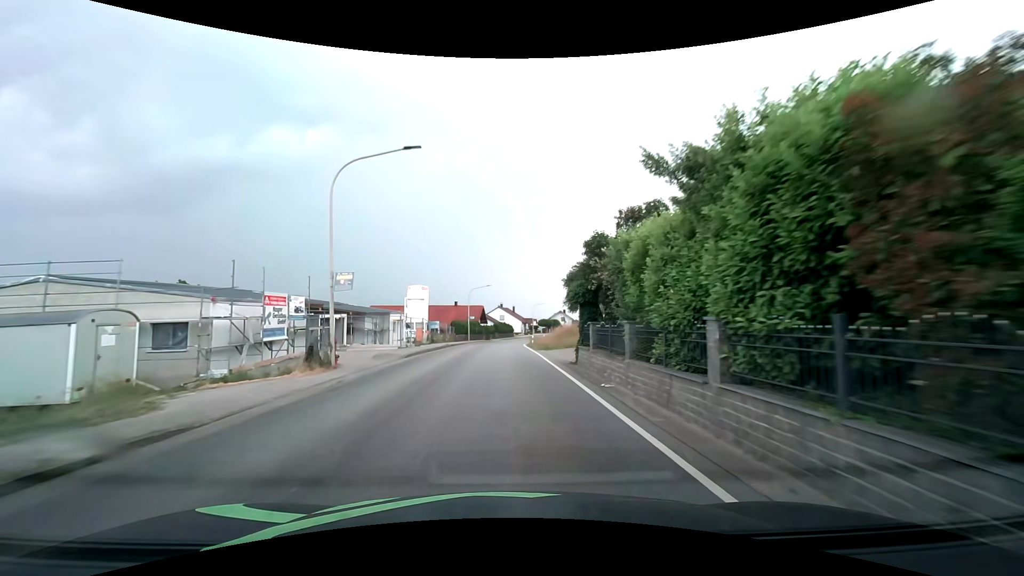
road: secondary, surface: asphalt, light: Day
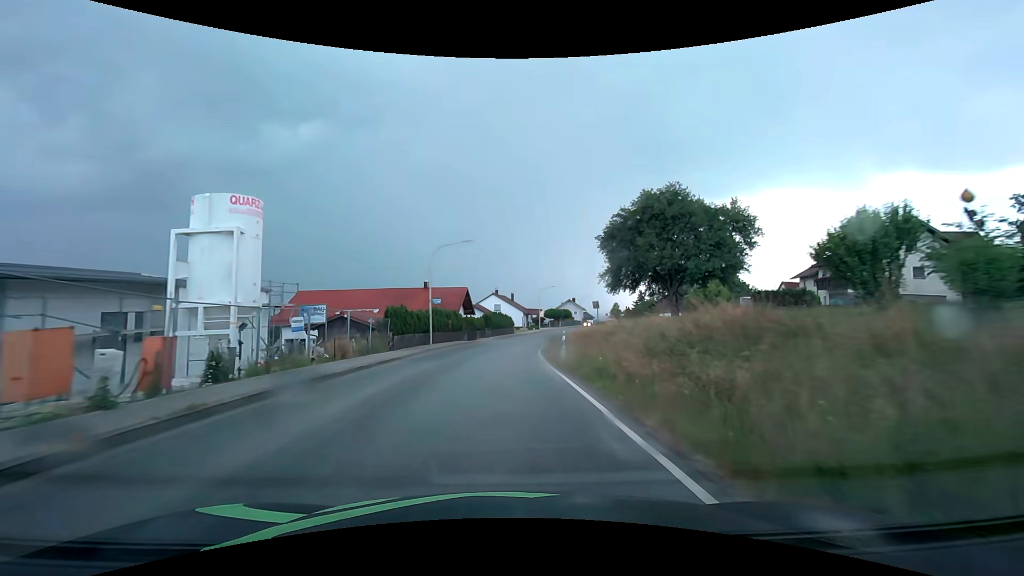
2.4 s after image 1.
(+0.2, +31.3) m; +1°
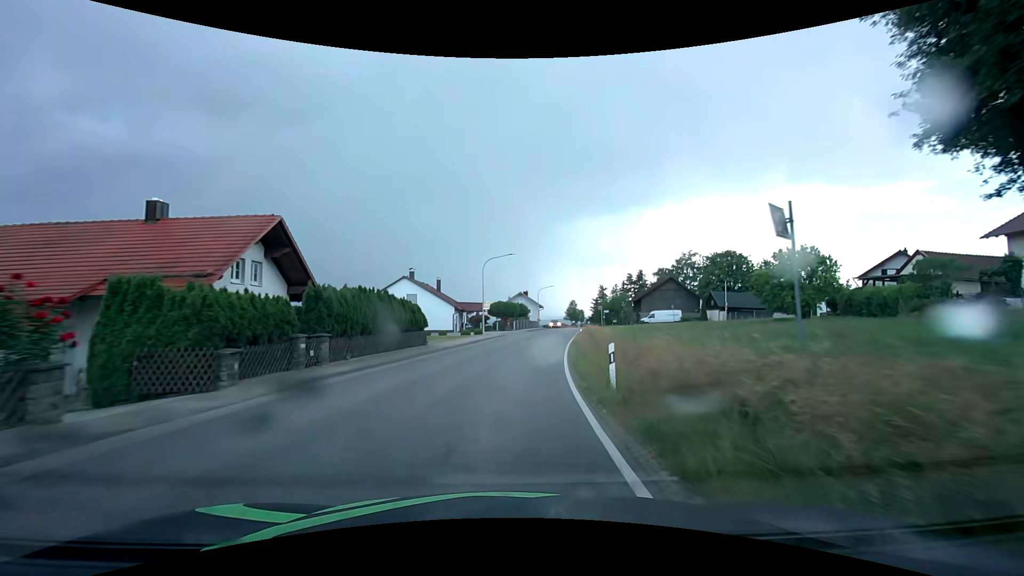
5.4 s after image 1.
(+1.7, +39.0) m; +7°
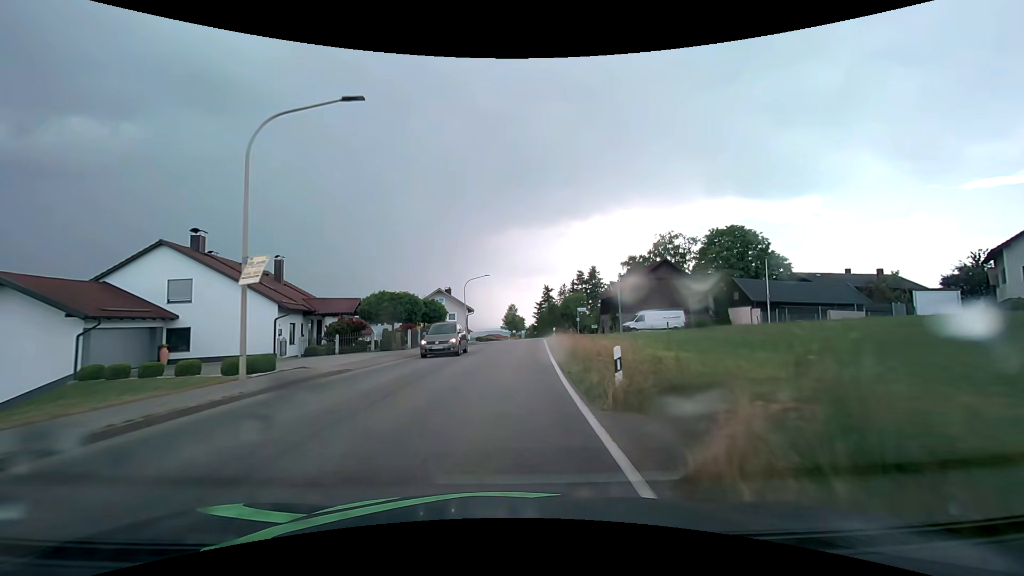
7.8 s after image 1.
(+2.7, +31.7) m; +8°
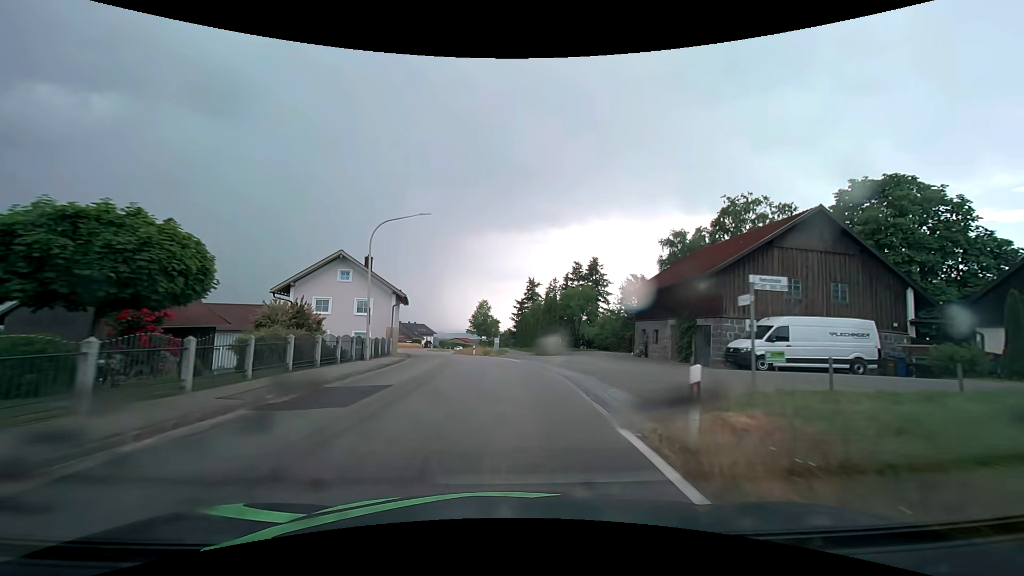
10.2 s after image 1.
(+0.9, +31.7) m; +3°
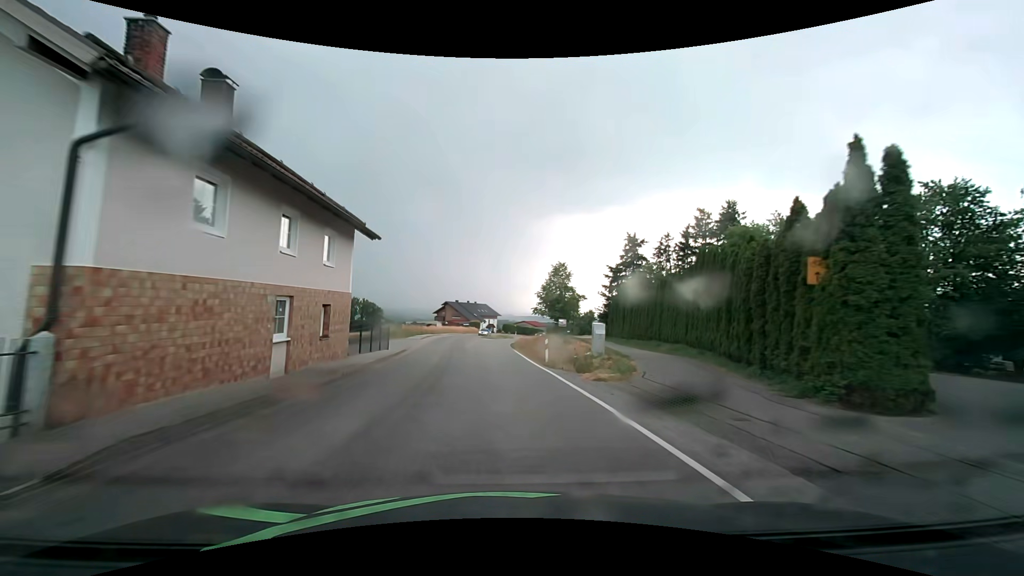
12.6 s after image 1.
(-1.7, +30.4) m; -8°
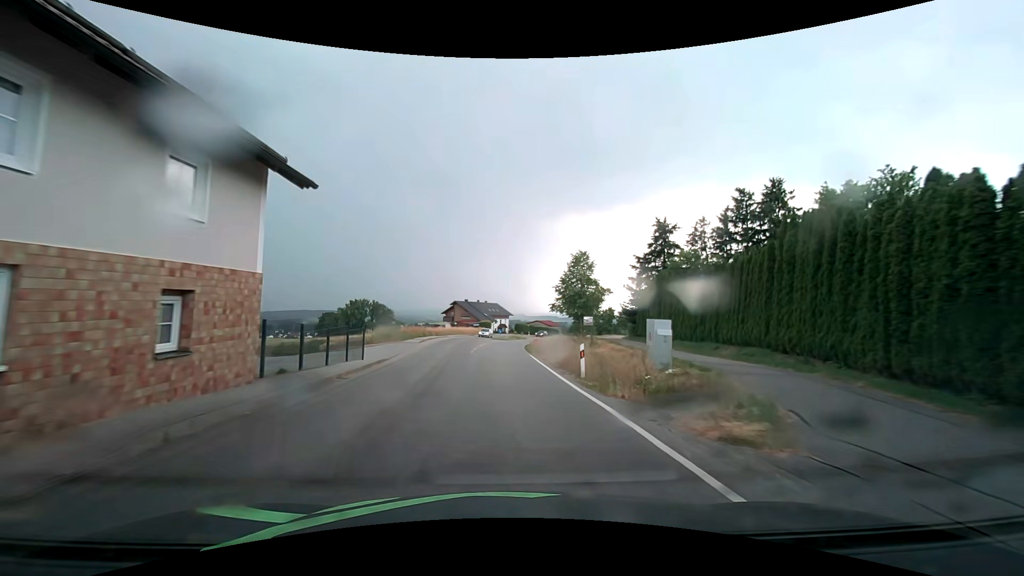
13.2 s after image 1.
(-0.1, +7.6) m; -1°
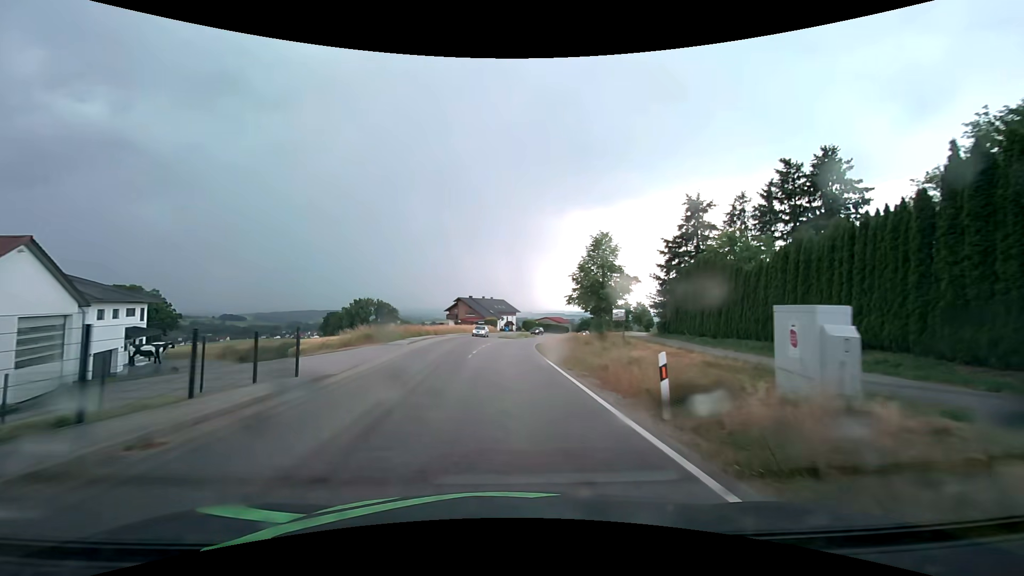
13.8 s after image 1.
(-0.1, +7.7) m; -1°
